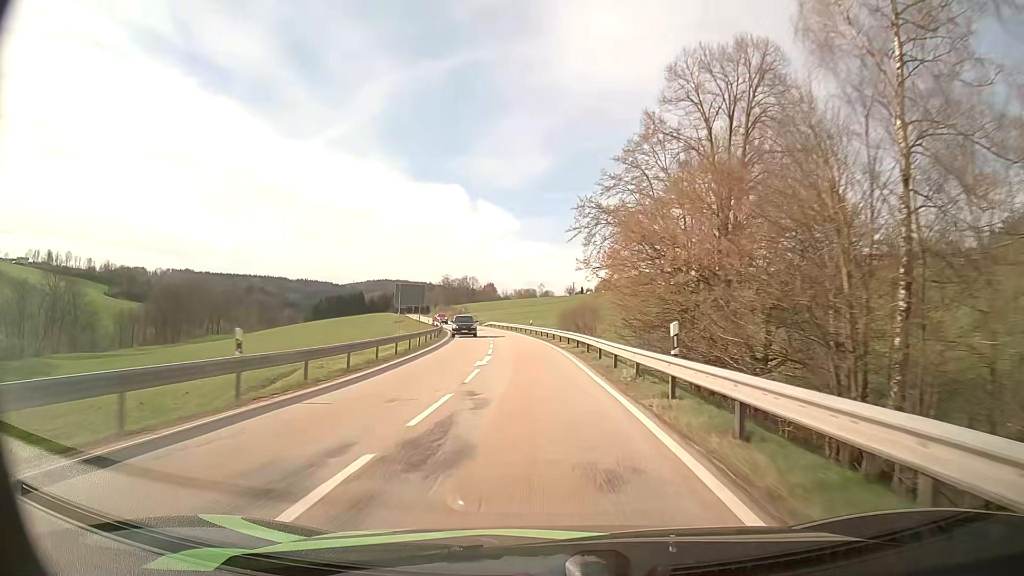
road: secondary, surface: asphalt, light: Day
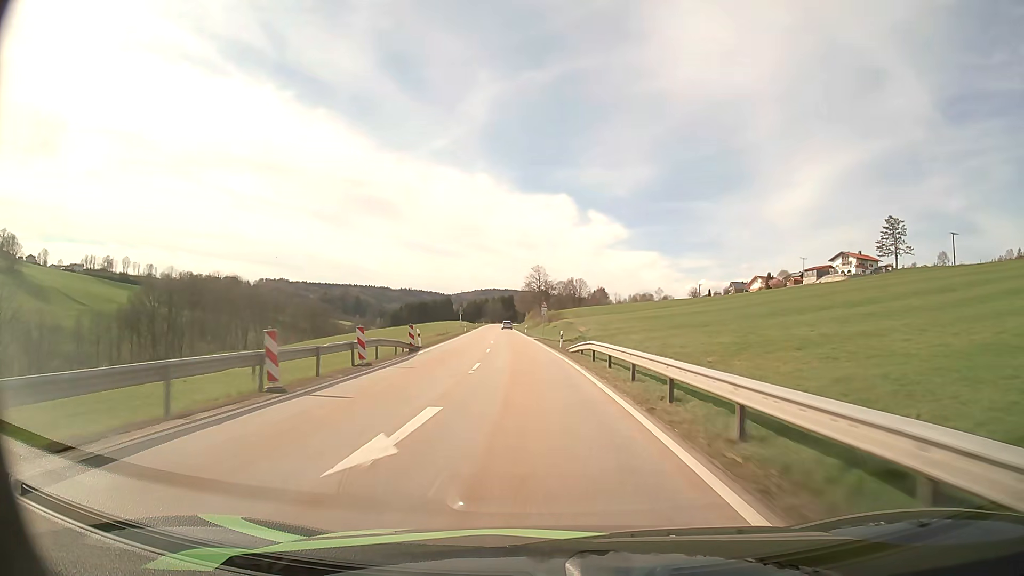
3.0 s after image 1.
(-5.9, +71.9) m; -10°
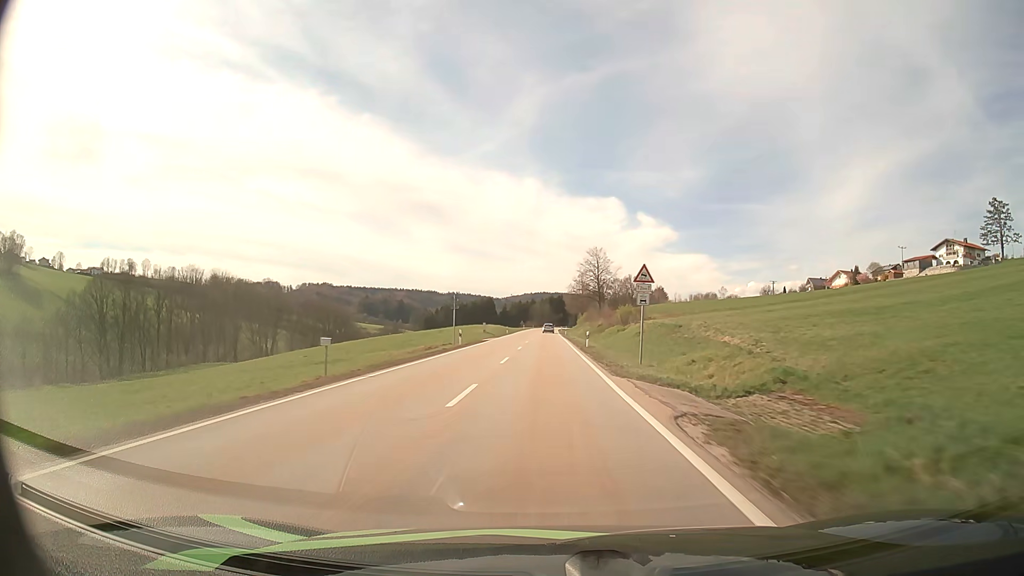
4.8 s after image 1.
(-2.1, +46.1) m; -4°
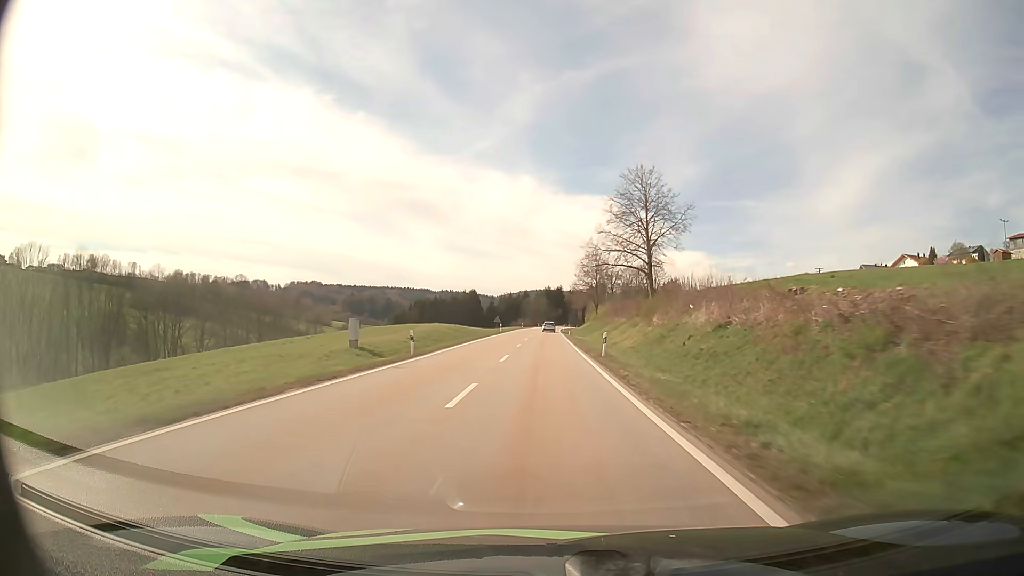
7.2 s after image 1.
(-0.1, +63.9) m; 0°
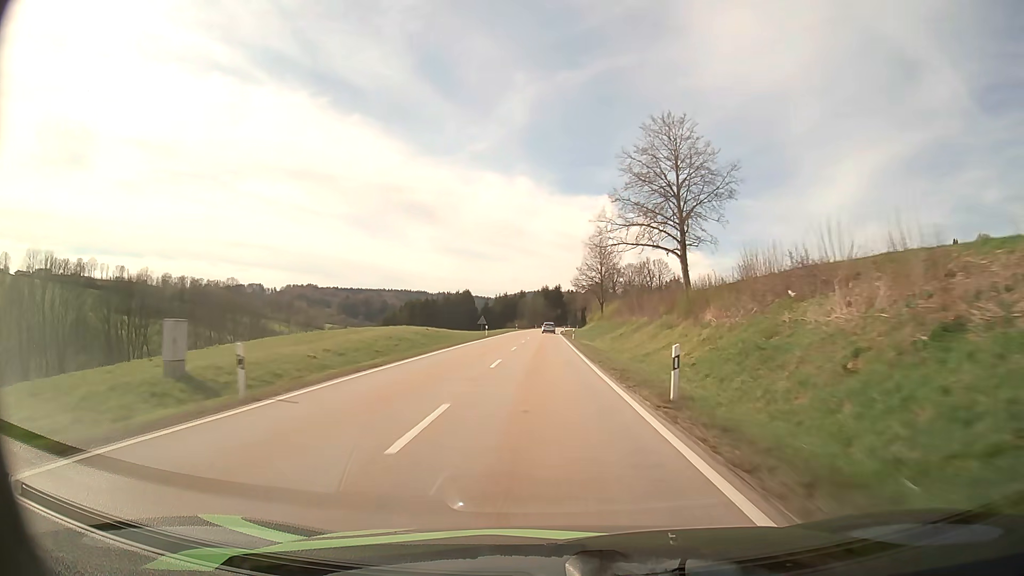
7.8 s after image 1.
(0.0, +16.0) m; 0°
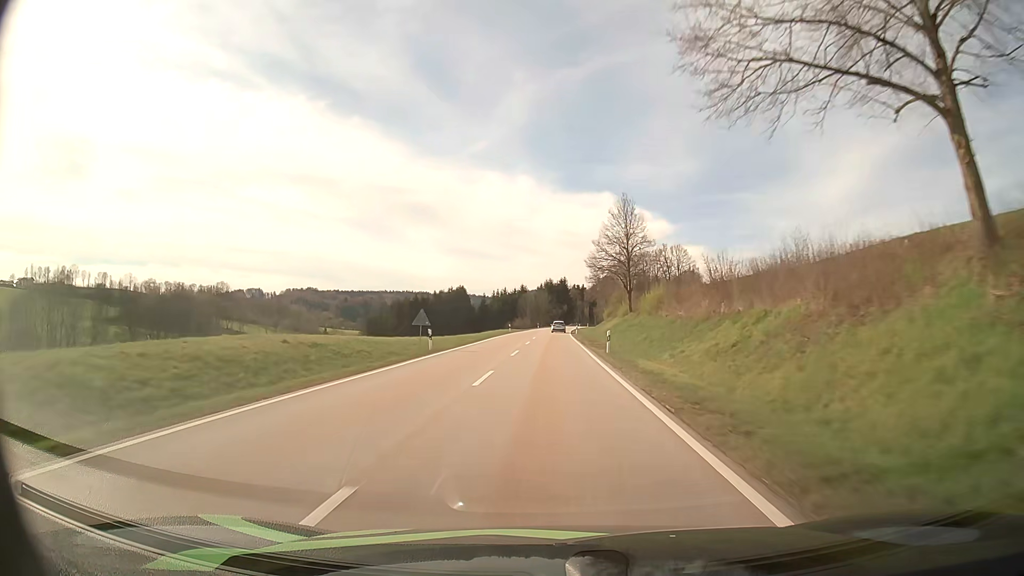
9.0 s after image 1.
(0.0, +31.5) m; 0°
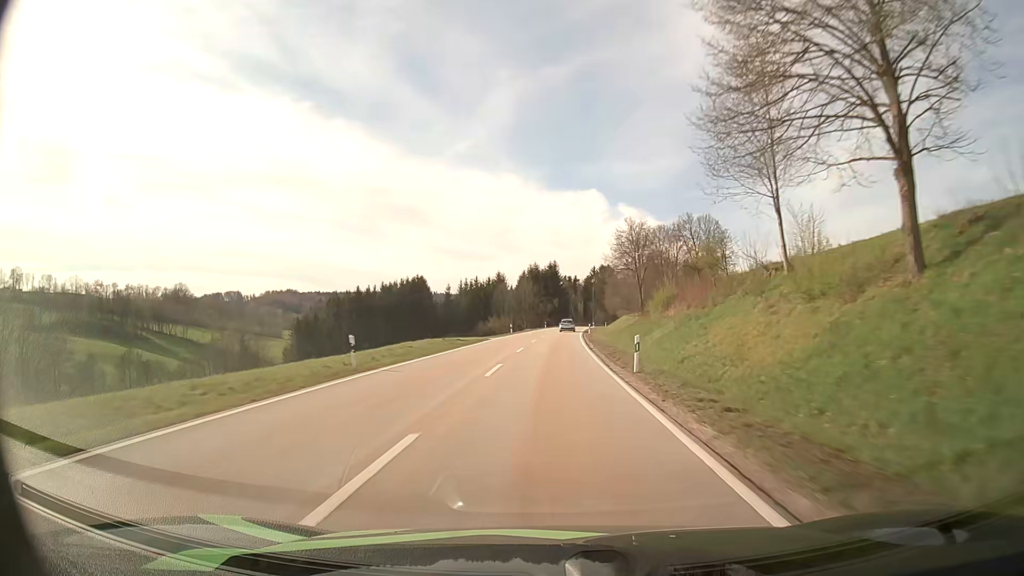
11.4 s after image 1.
(+0.5, +60.9) m; +1°
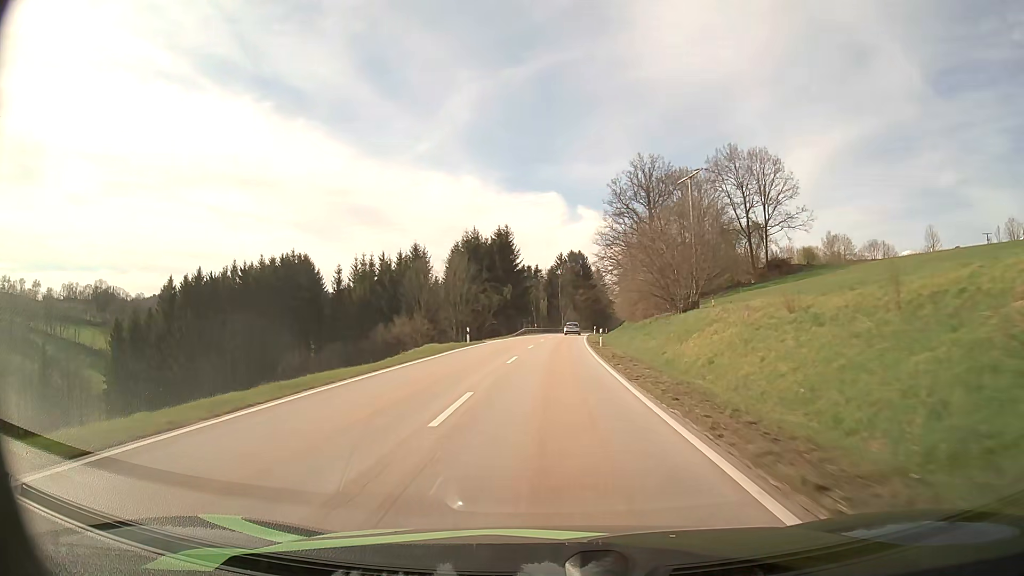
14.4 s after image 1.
(+1.6, +71.7) m; +4°
(0, +10) (0, +20) (0, +30) (0, +40) (+1, +50) (+1, +60) (+2, +70) (+2, +80) (+3, +90) (+4, +100) m
